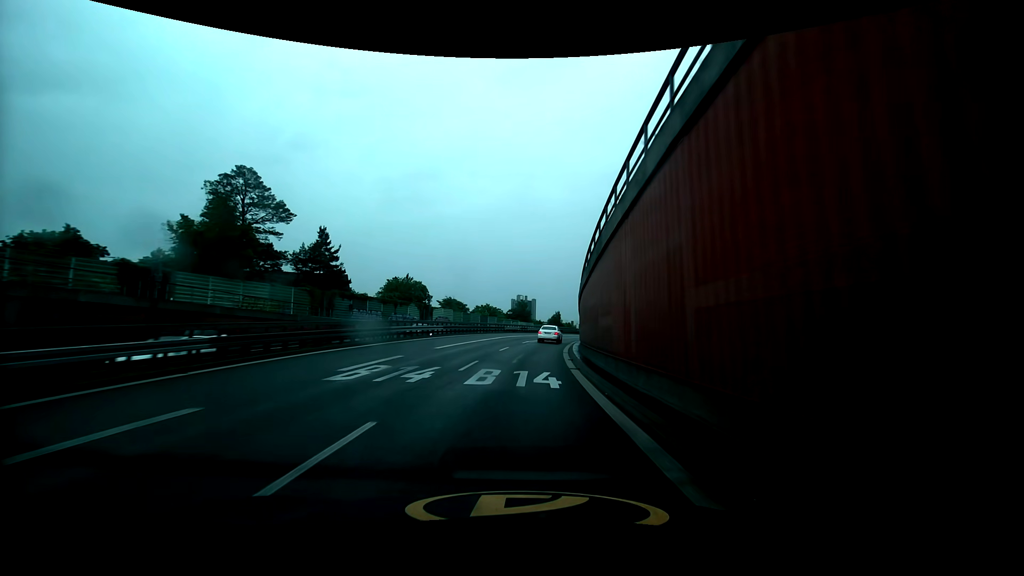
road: trunk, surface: asphalt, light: Day
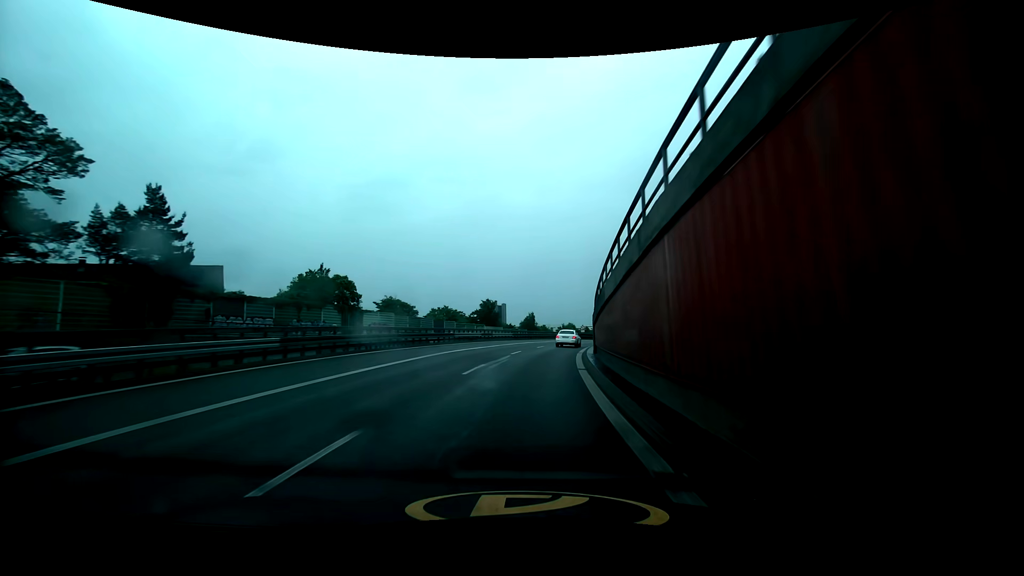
(+0.8, +24.4) m; +4°
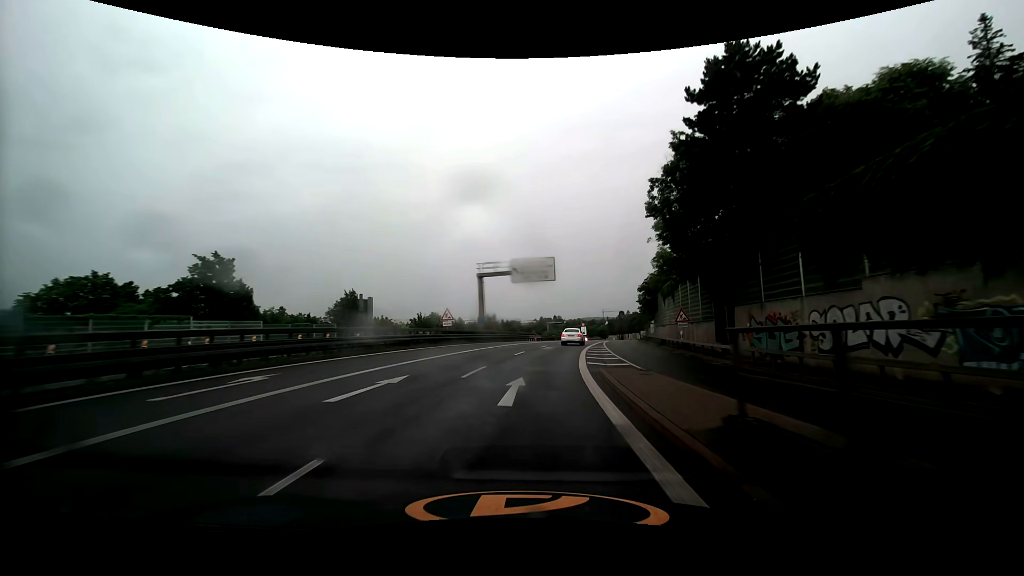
(+7.2, +60.5) m; +14°
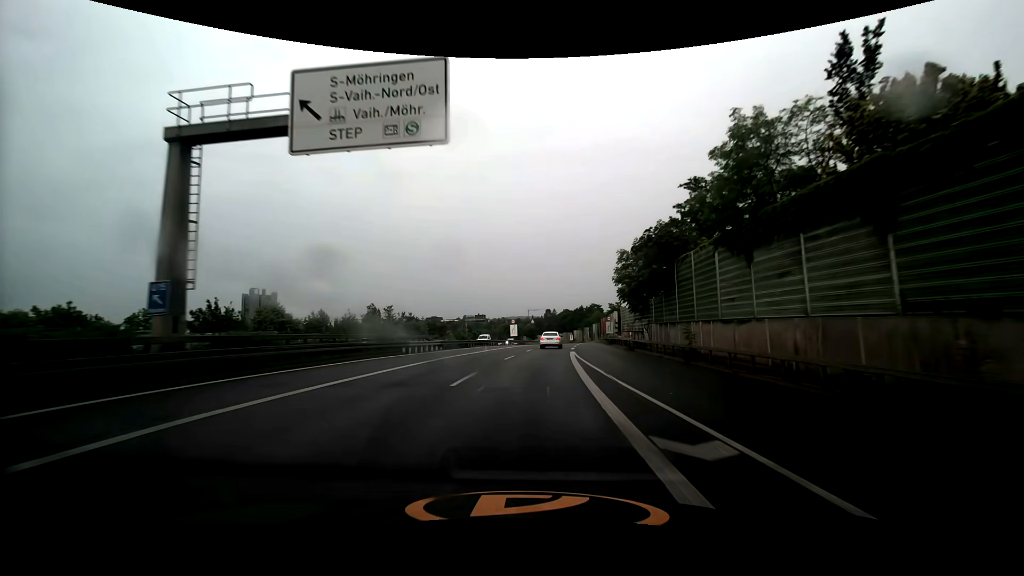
(+2.8, +36.9) m; +8°
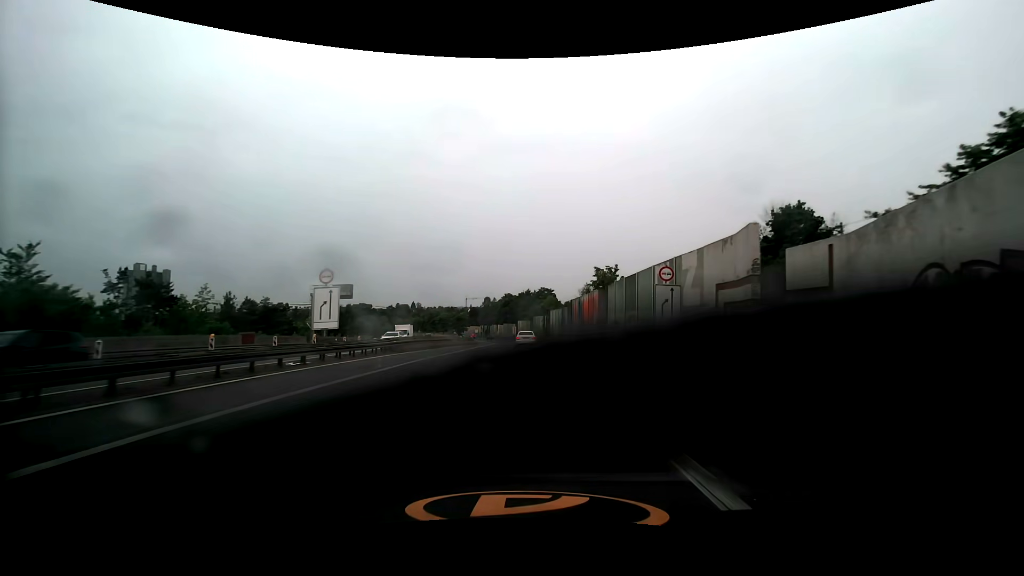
(+4.5, +62.1) m; +7°
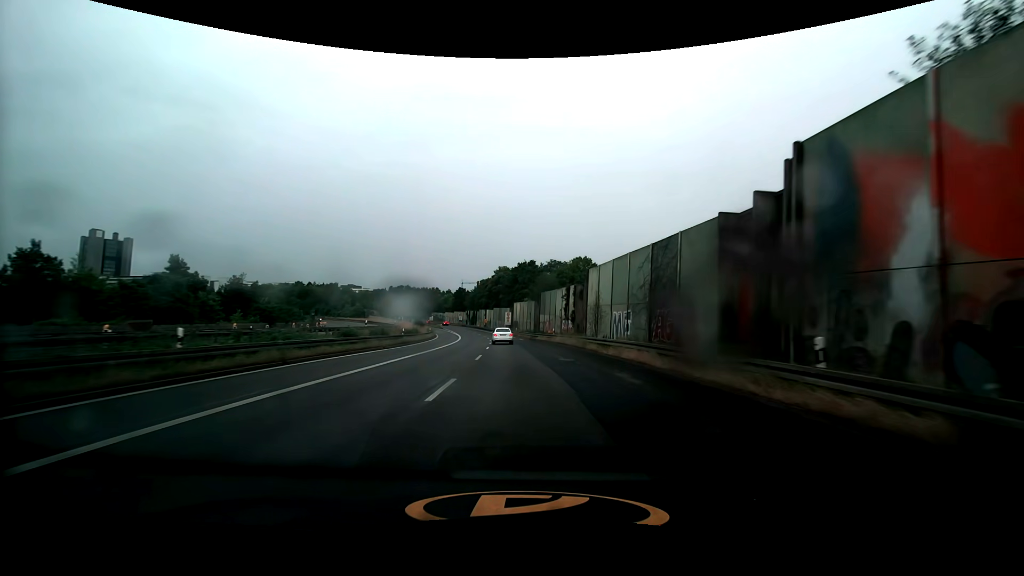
(+0.3, +61.0) m; 0°
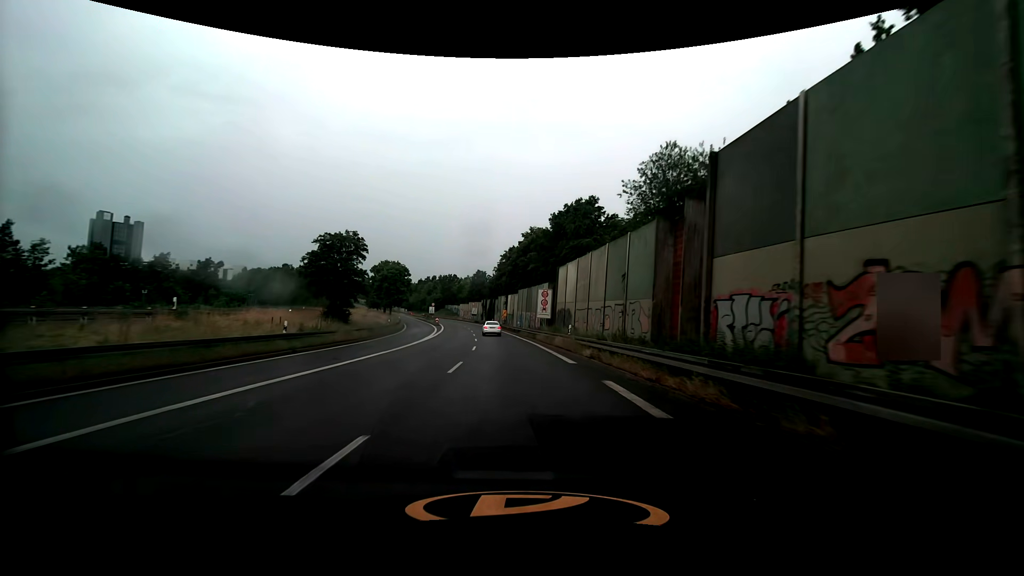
(-1.9, +55.4) m; -4°
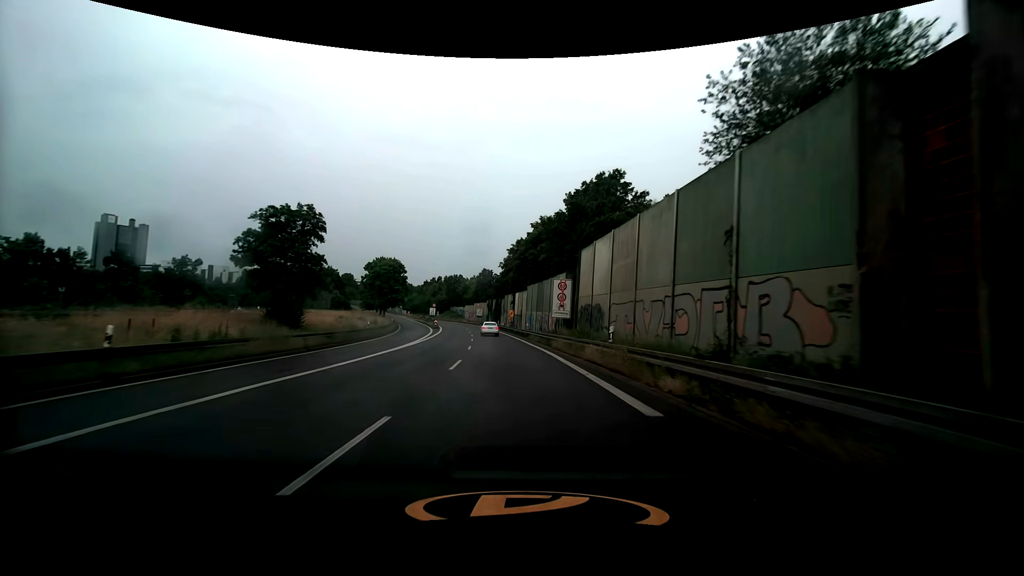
(-0.1, +10.6) m; -1°
(0, +10) (-1, +20) (-1, +30) (-2, +40) (-3, +50) (-4, +60) (-6, +70) (-7, +80) (-9, +89) (-11, +99) m
